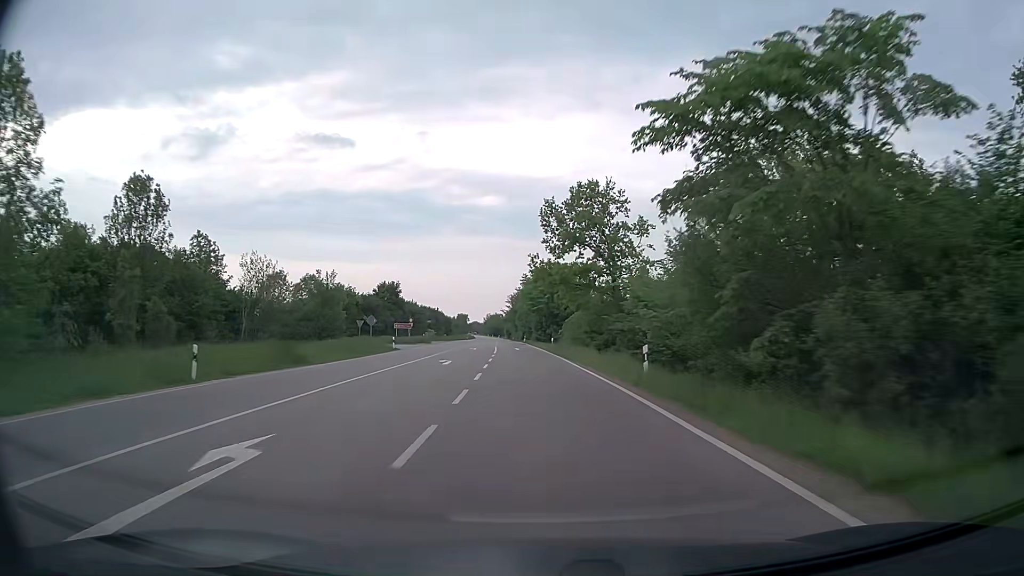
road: secondary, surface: asphalt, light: Day
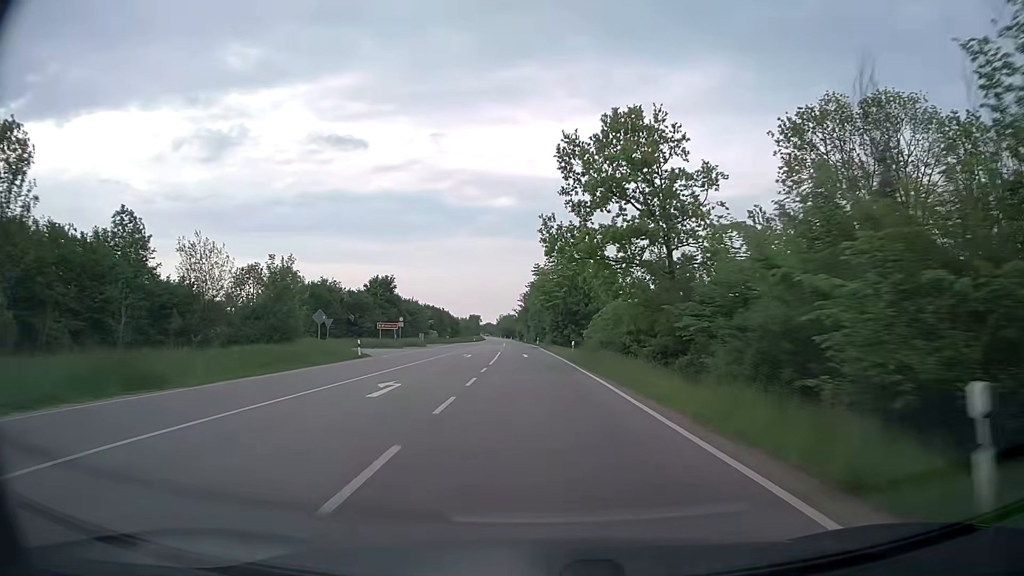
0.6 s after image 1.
(-0.1, +14.2) m; -1°
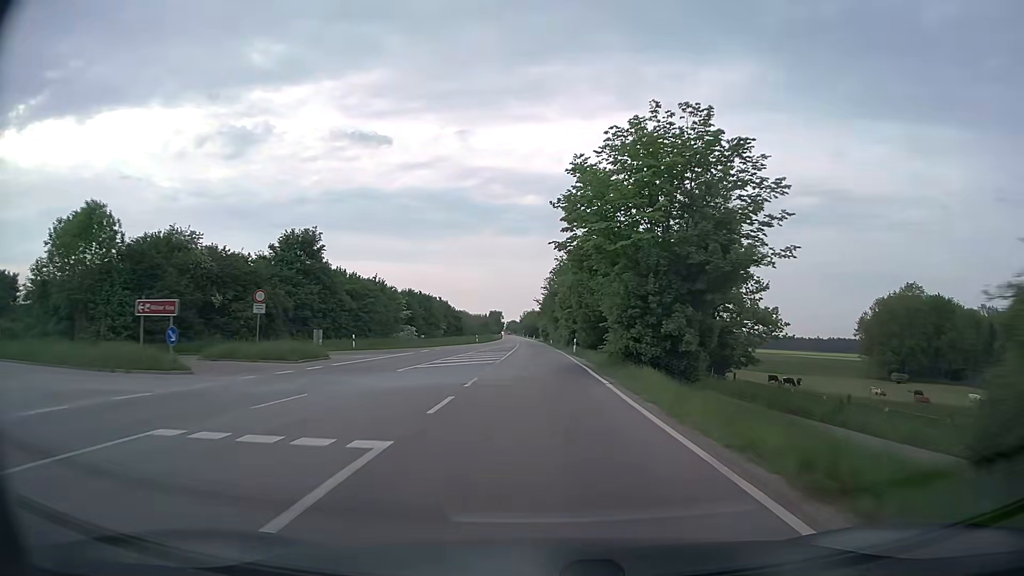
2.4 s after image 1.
(-1.0, +42.7) m; -2°
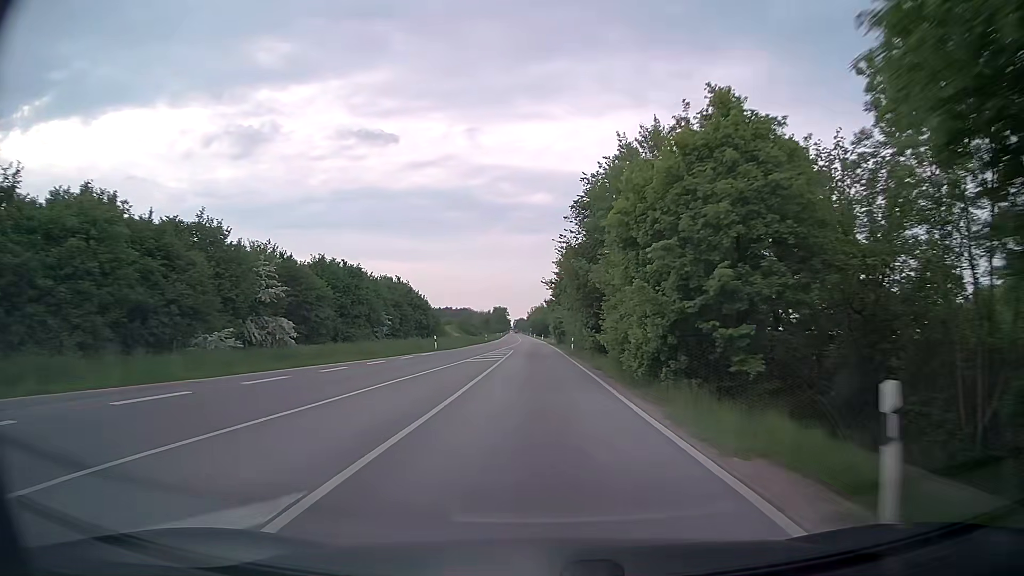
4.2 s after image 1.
(-0.4, +42.7) m; -1°
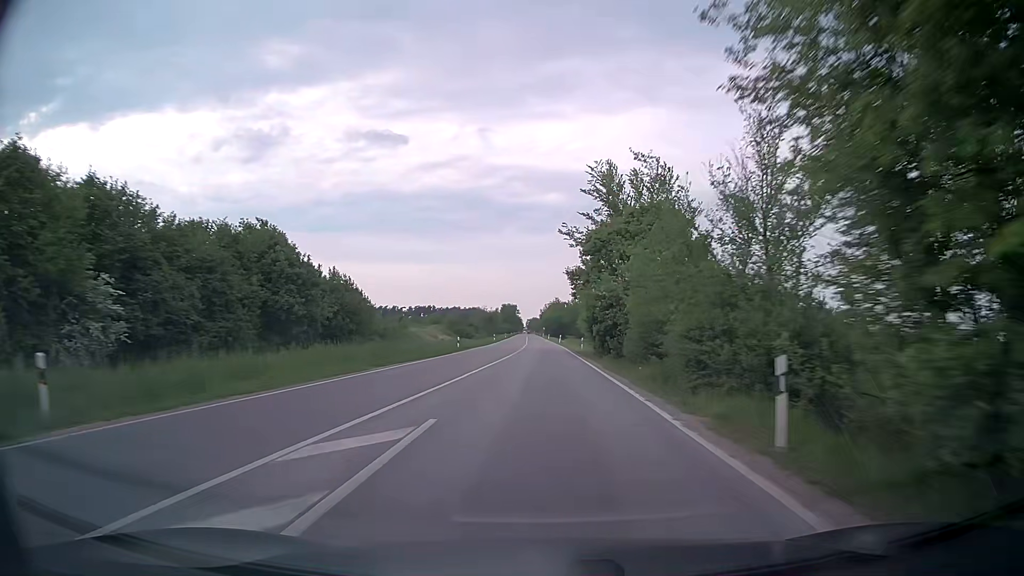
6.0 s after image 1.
(-0.4, +42.7) m; -1°
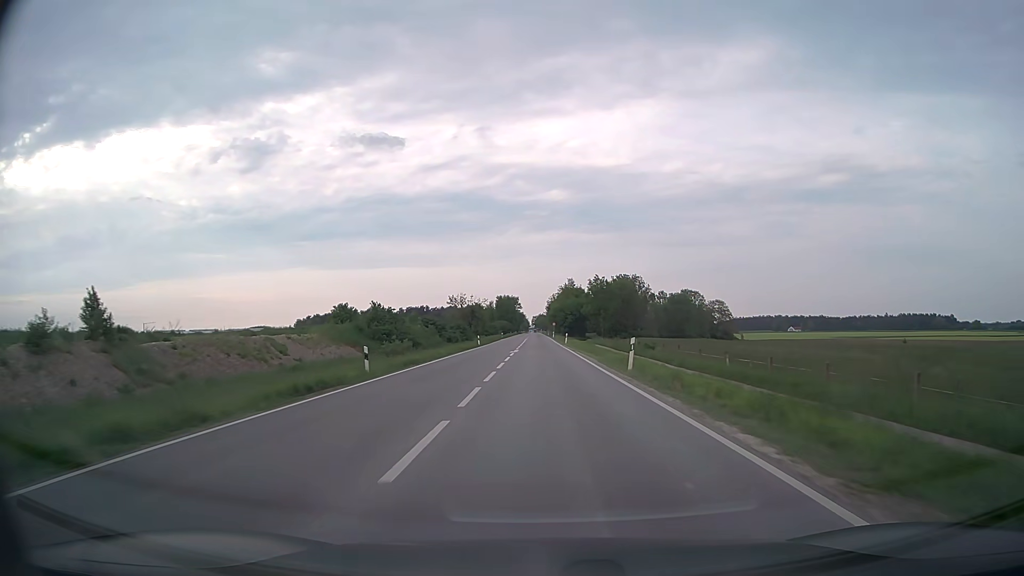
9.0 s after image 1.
(-0.5, +70.2) m; -1°
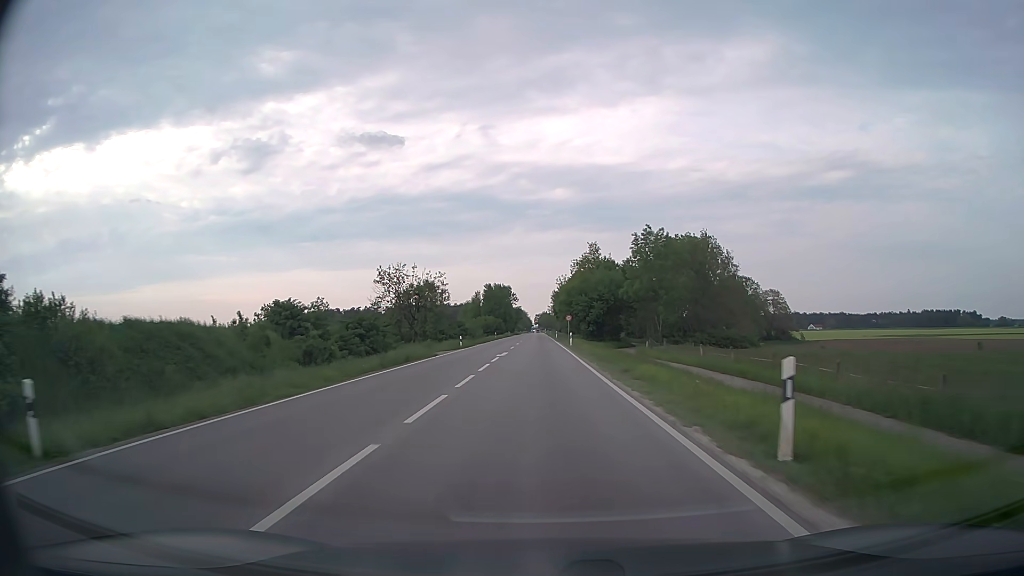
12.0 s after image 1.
(-0.1, +61.5) m; 0°
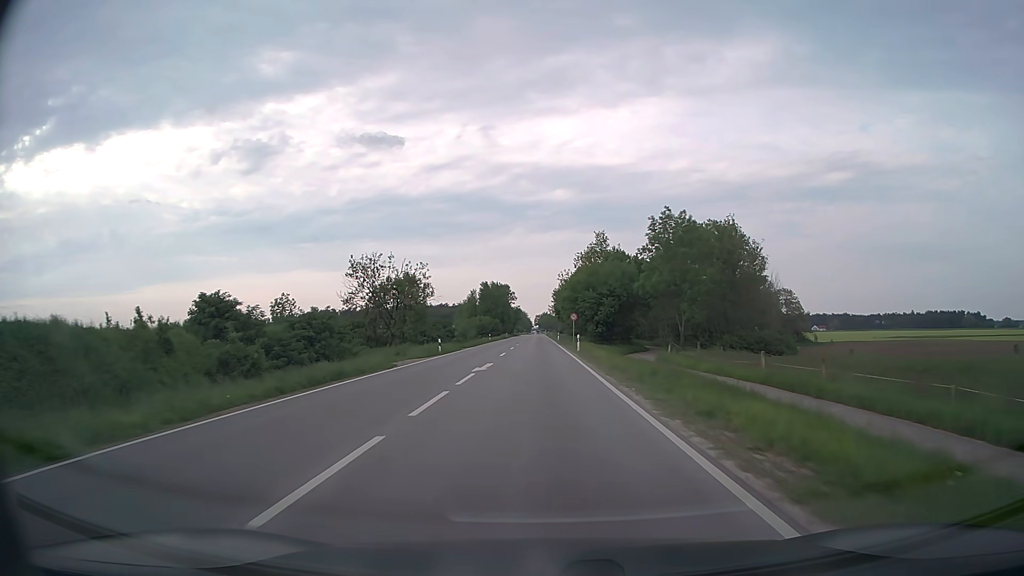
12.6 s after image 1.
(0.0, +11.1) m; 0°
